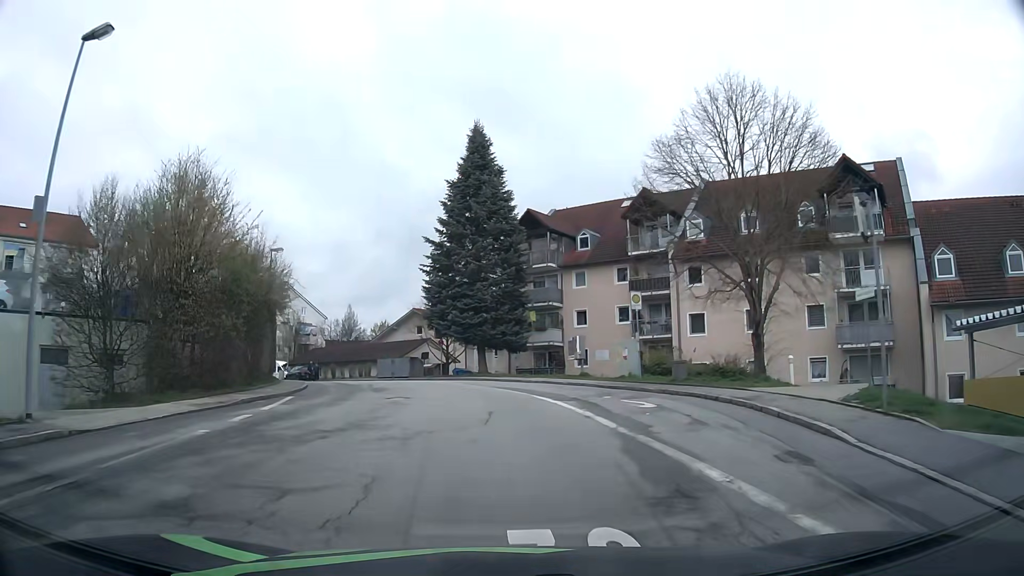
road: residential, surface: asphalt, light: Day
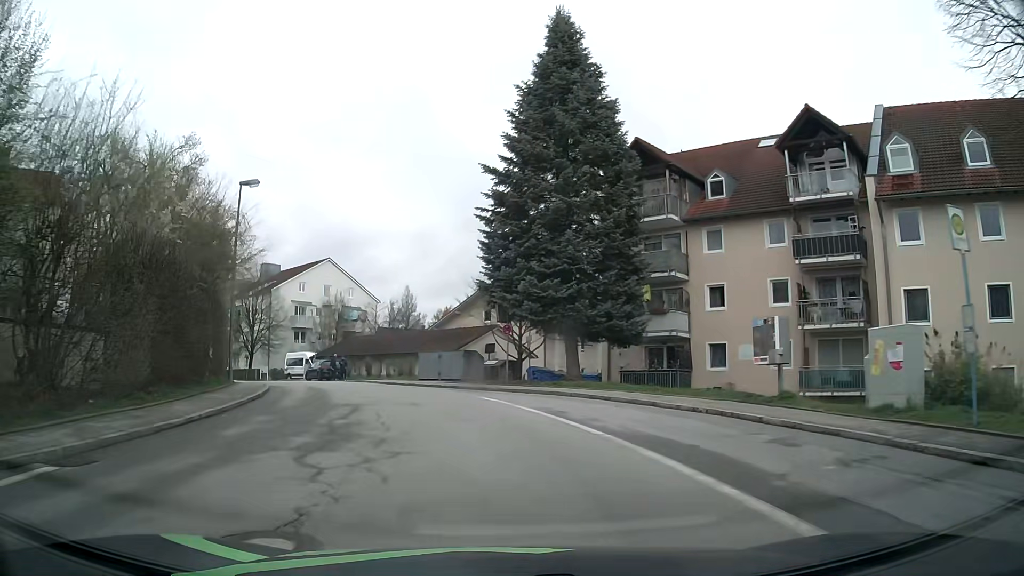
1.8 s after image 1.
(-0.9, +15.8) m; -7°
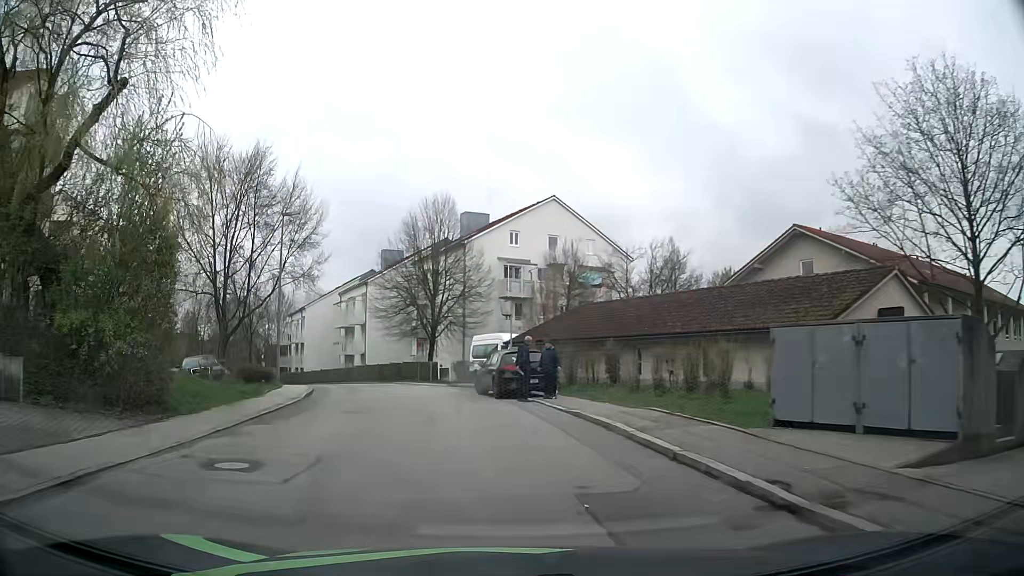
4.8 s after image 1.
(-4.1, +25.8) m; -20°
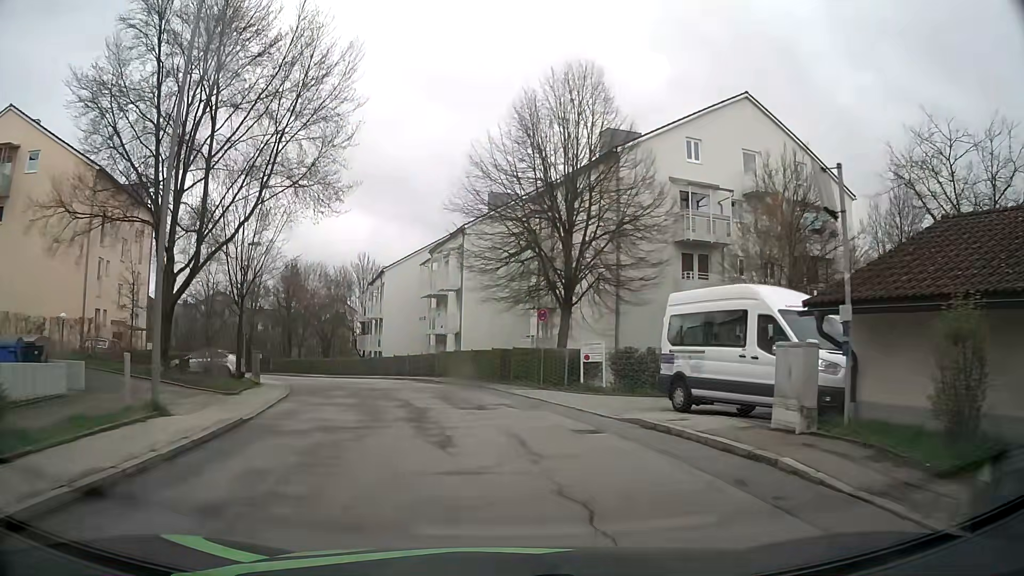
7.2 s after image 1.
(-2.7, +20.0) m; -11°
